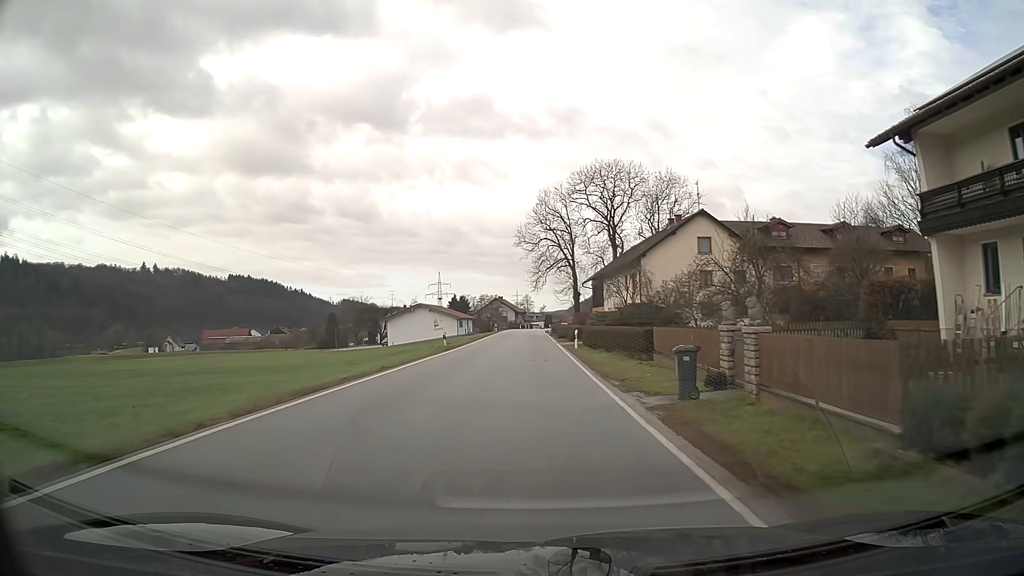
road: secondary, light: Day
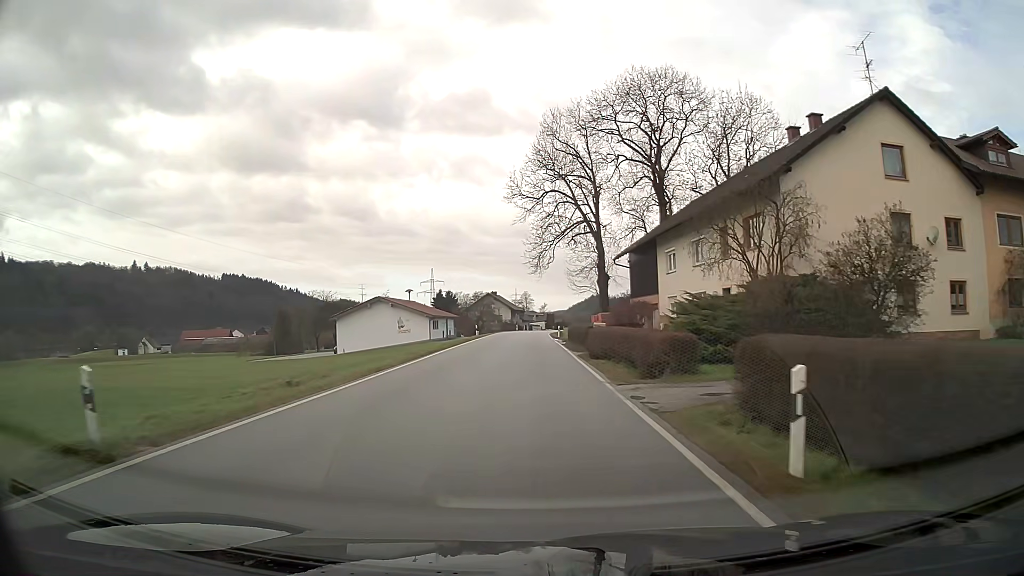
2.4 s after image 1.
(-0.1, +30.1) m; 0°
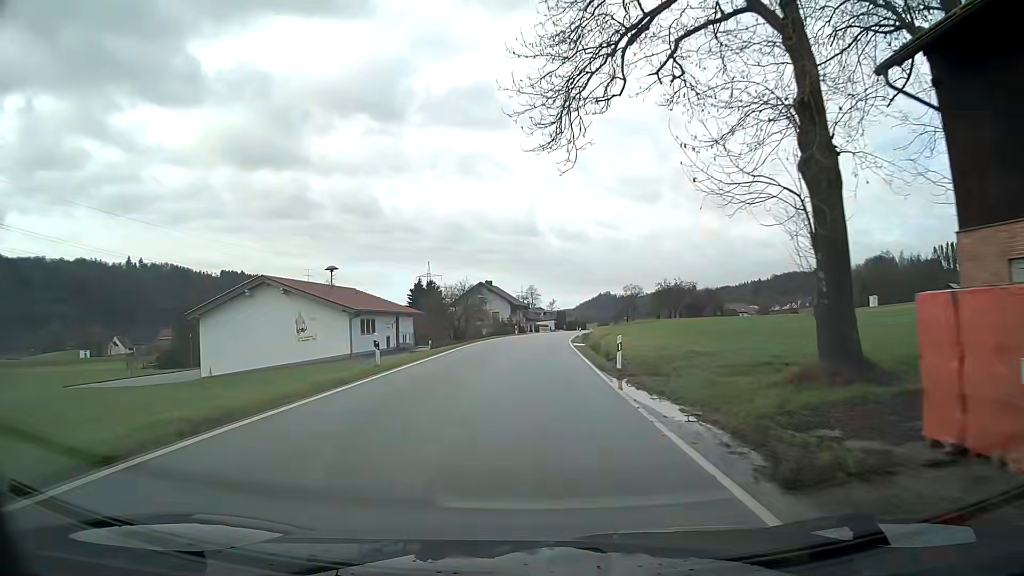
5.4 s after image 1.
(-0.1, +38.0) m; 0°
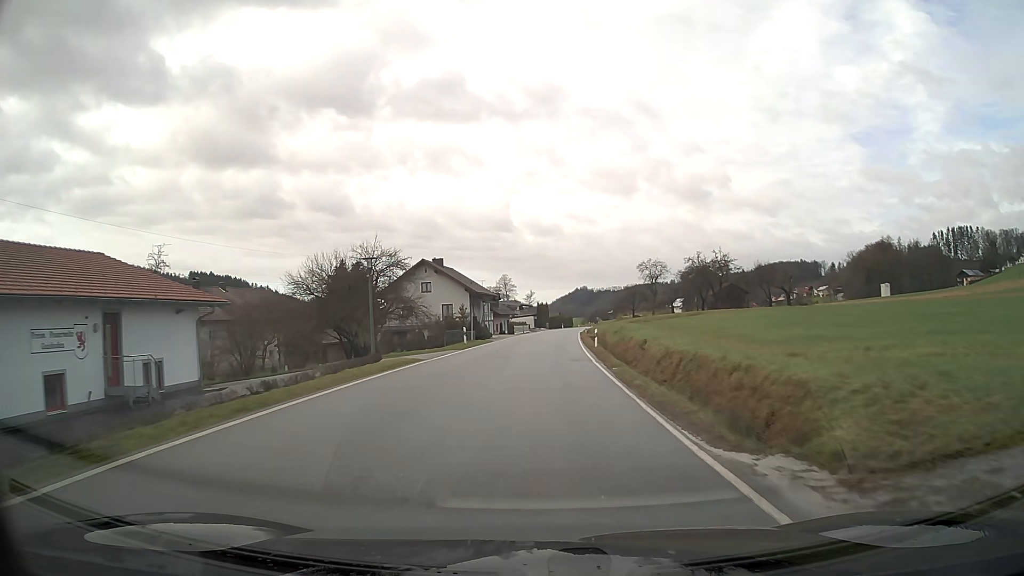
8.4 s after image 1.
(+0.5, +38.5) m; +2°
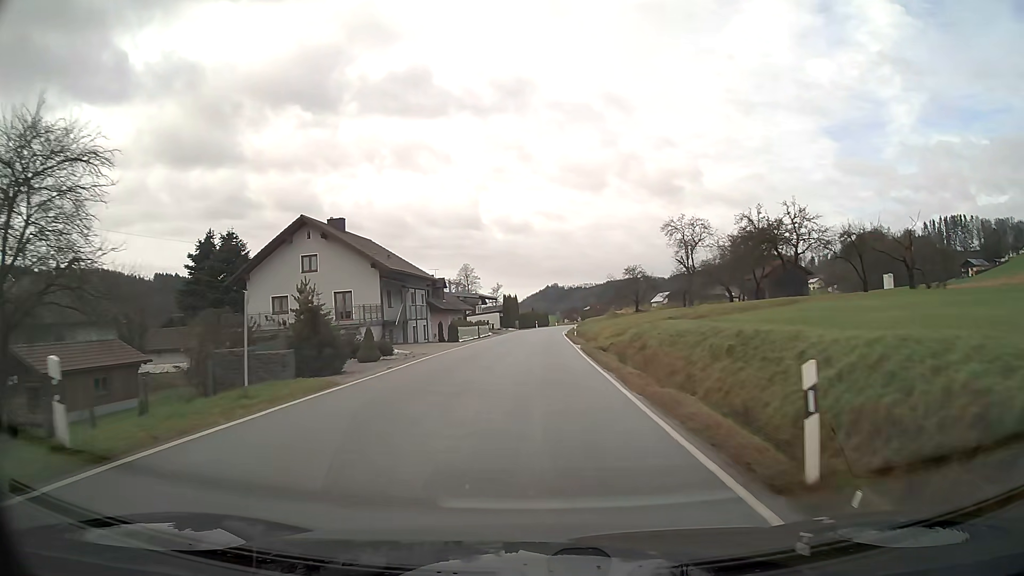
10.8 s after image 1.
(+0.7, +31.2) m; +2°
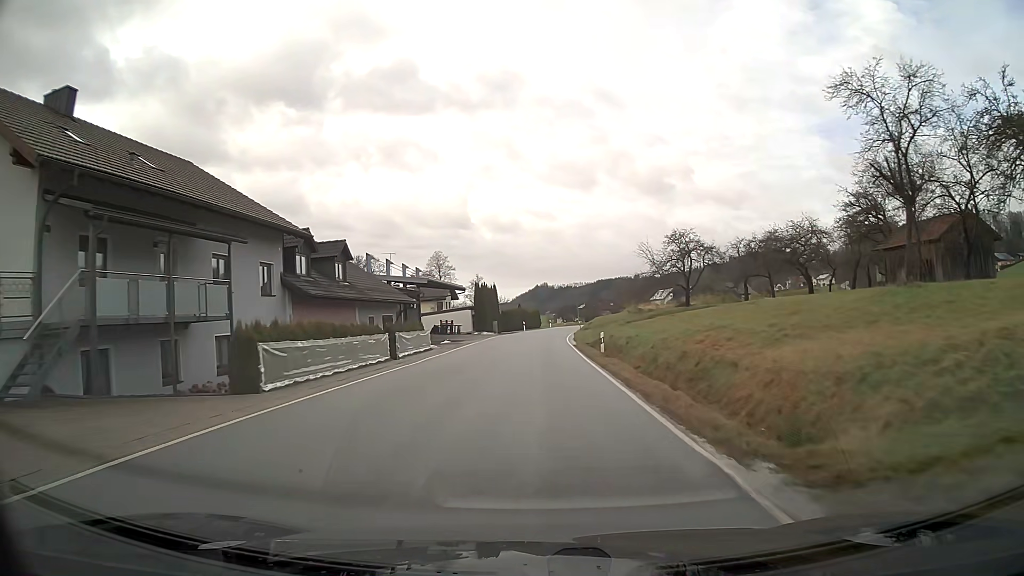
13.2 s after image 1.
(+0.2, +30.8) m; +1°
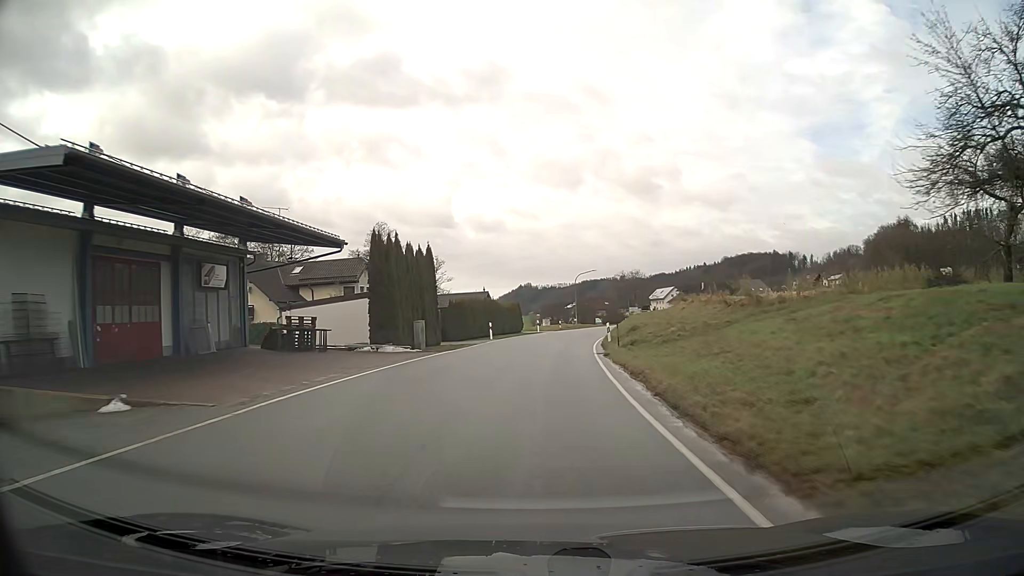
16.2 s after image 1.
(+0.5, +38.1) m; +2°
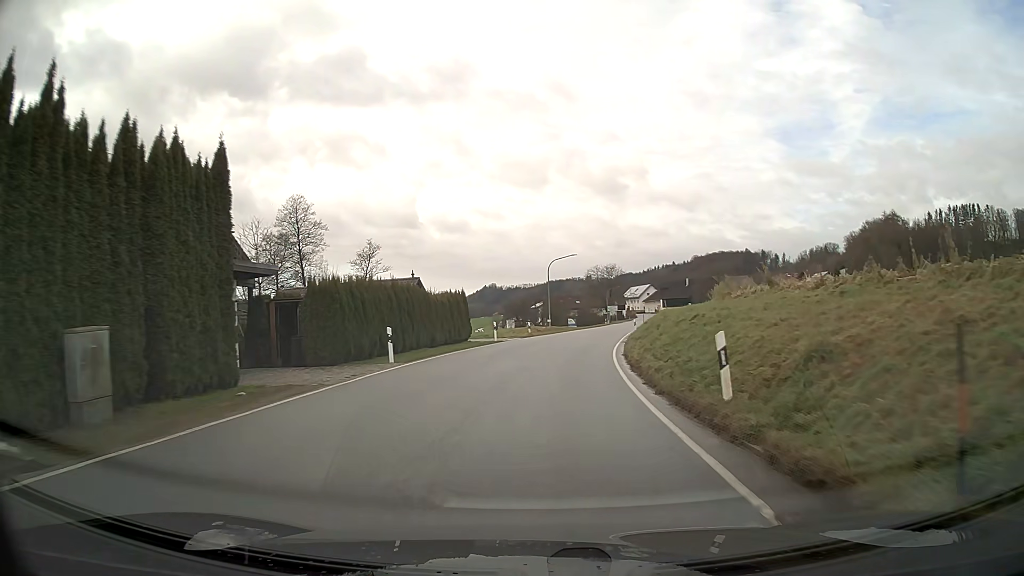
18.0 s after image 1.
(+0.5, +22.6) m; +3°
(0, +10) (+1, +20) (+2, +30) (+3, +40) (+5, +50) (+7, +60) (+8, +69) (+10, +79) (+12, +89) (+14, +99) m
